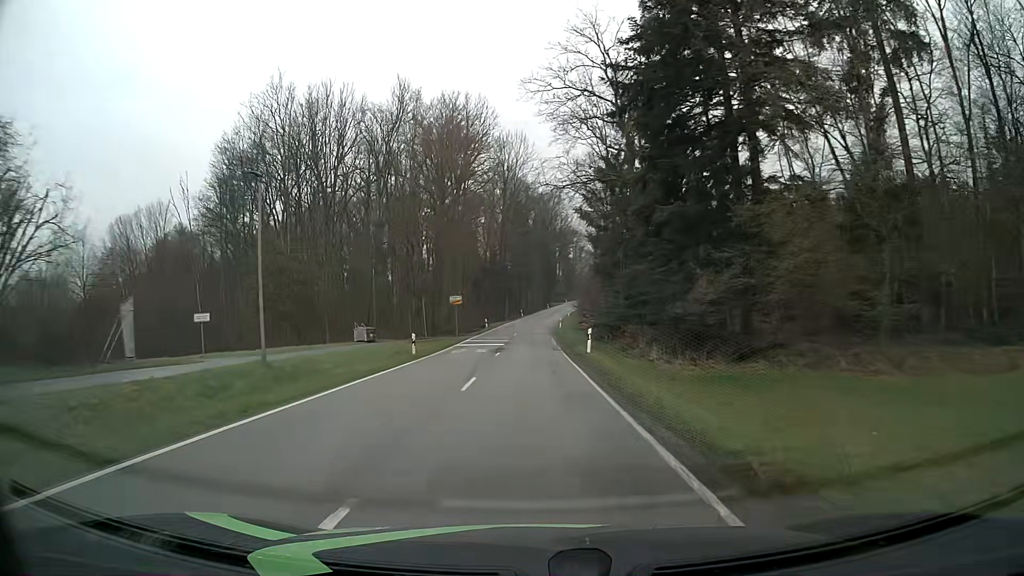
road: tertiary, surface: asphalt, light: Day
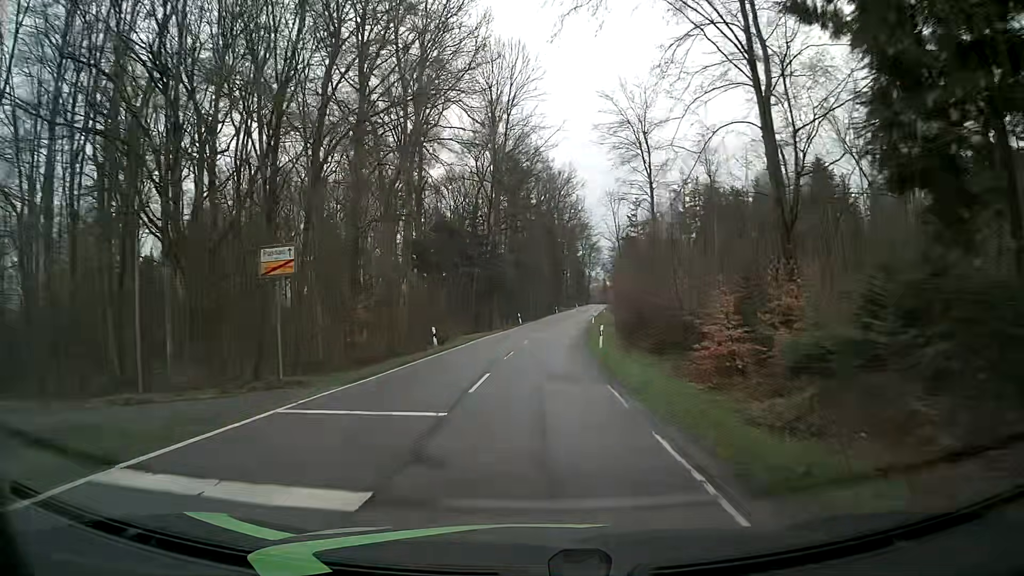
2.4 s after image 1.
(-0.3, +35.5) m; 0°
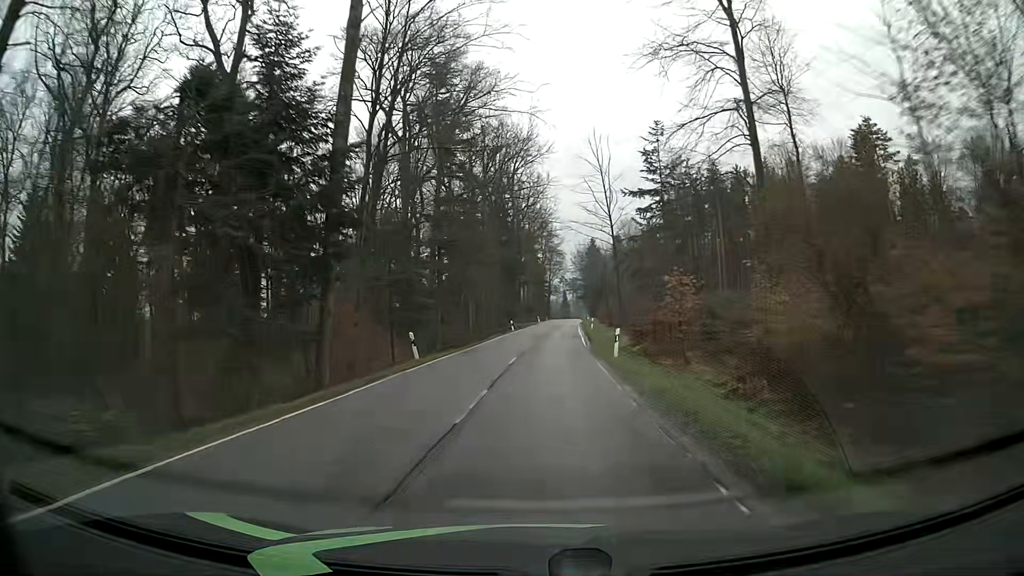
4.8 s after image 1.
(+1.1, +40.2) m; +3°
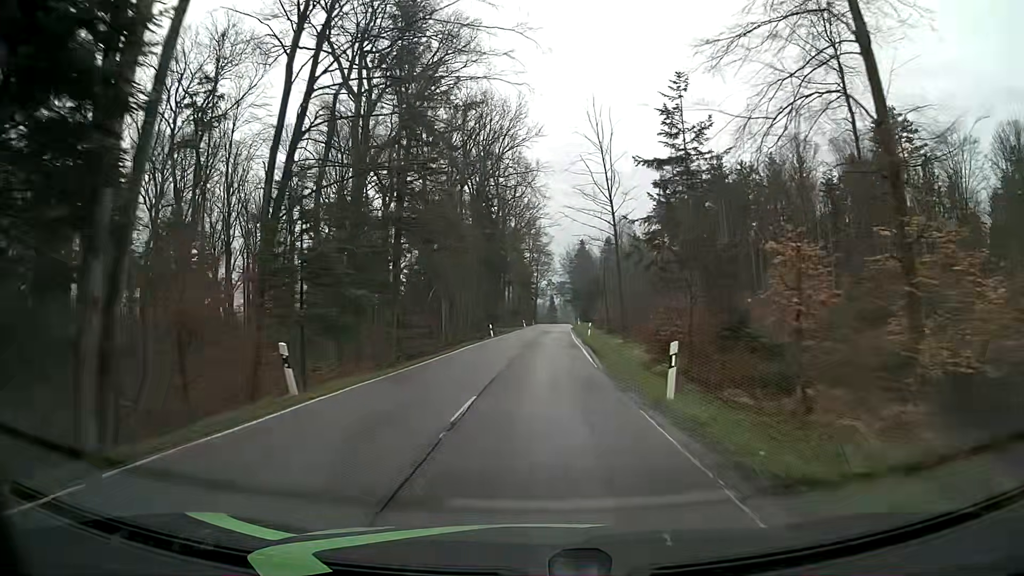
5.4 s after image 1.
(+0.2, +11.0) m; +2°
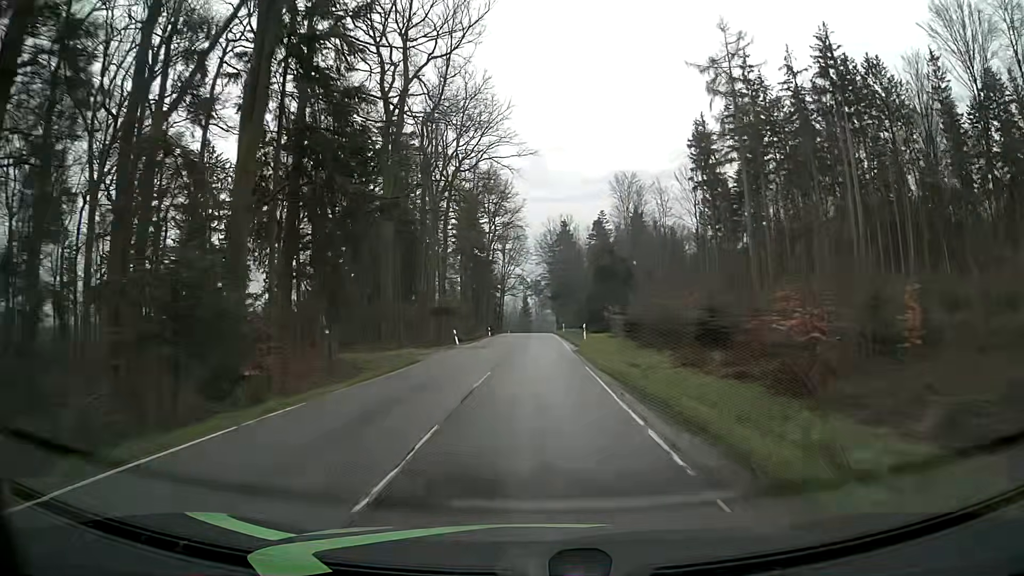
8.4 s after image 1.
(+1.9, +57.5) m; +2°
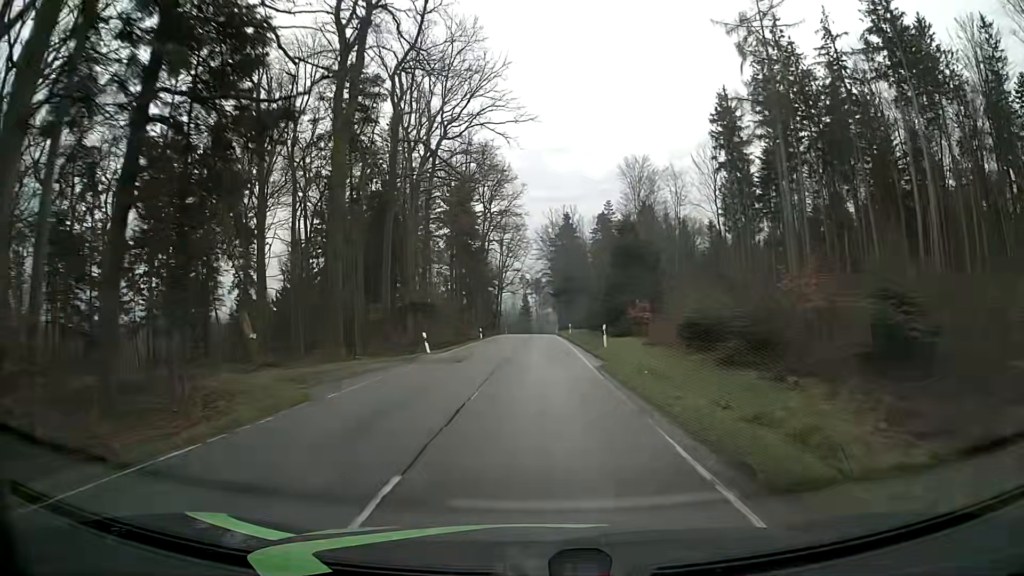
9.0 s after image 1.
(0.0, +11.9) m; 0°
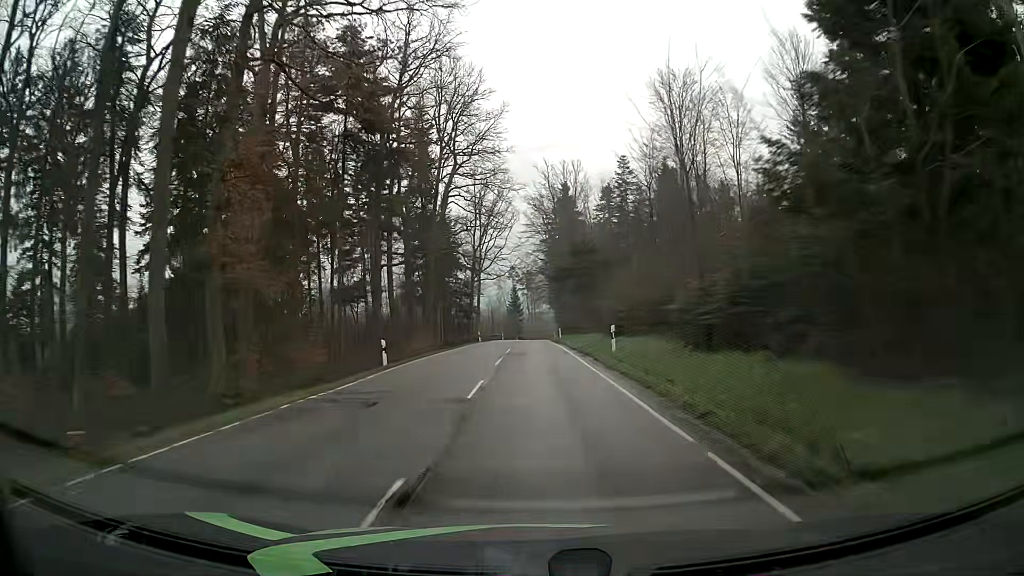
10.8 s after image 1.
(+0.2, +36.6) m; +1°
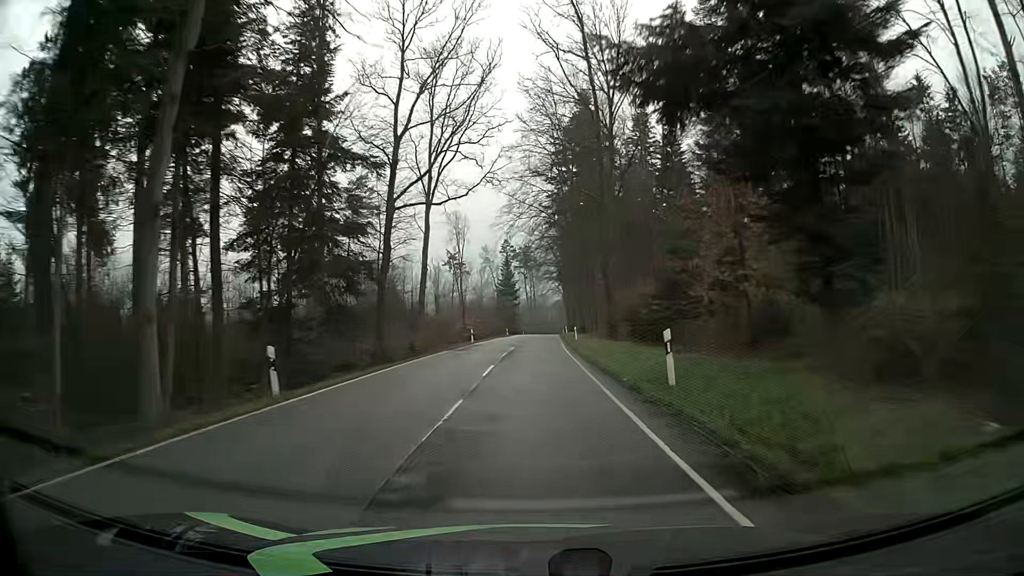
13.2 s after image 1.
(-0.4, +49.6) m; 0°
(0, +10) (0, +20) (0, +30) (0, +40) (0, +50) (+1, +60) (+1, +70) (+1, +80) (+1, +90) (+1, +100) m
